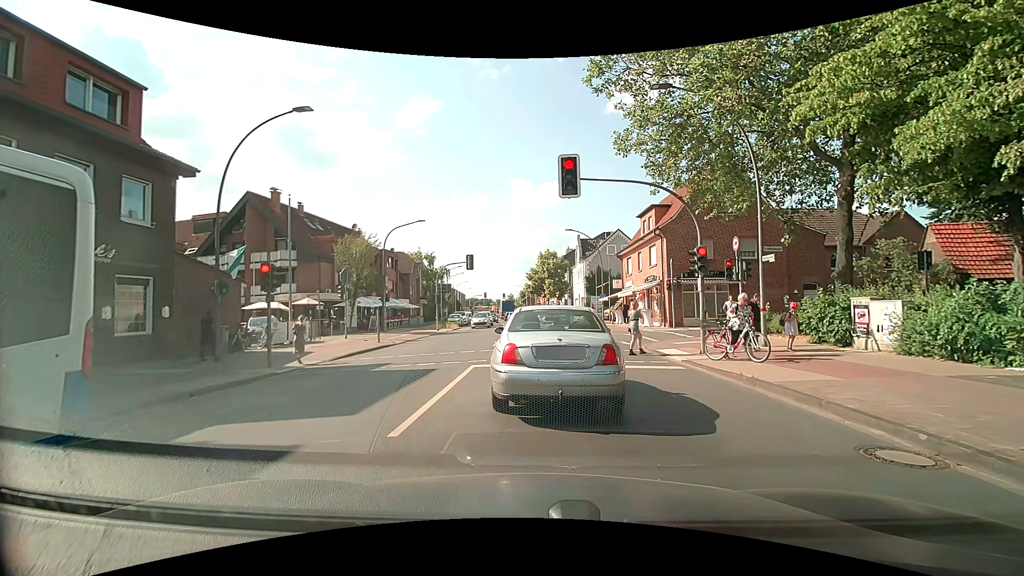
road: primary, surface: asphalt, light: Day
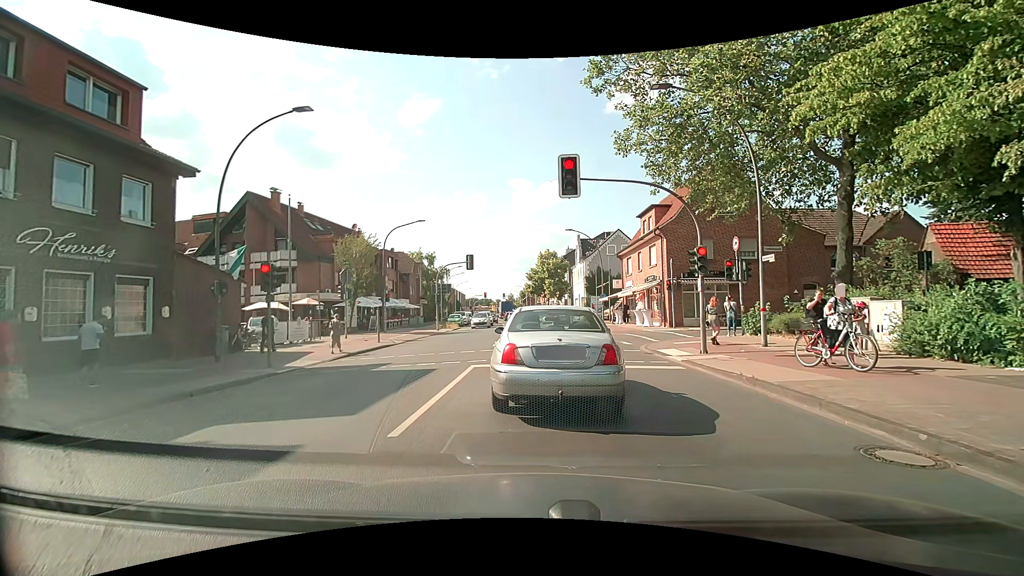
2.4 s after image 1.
(0.0, 0.0) m; 0°
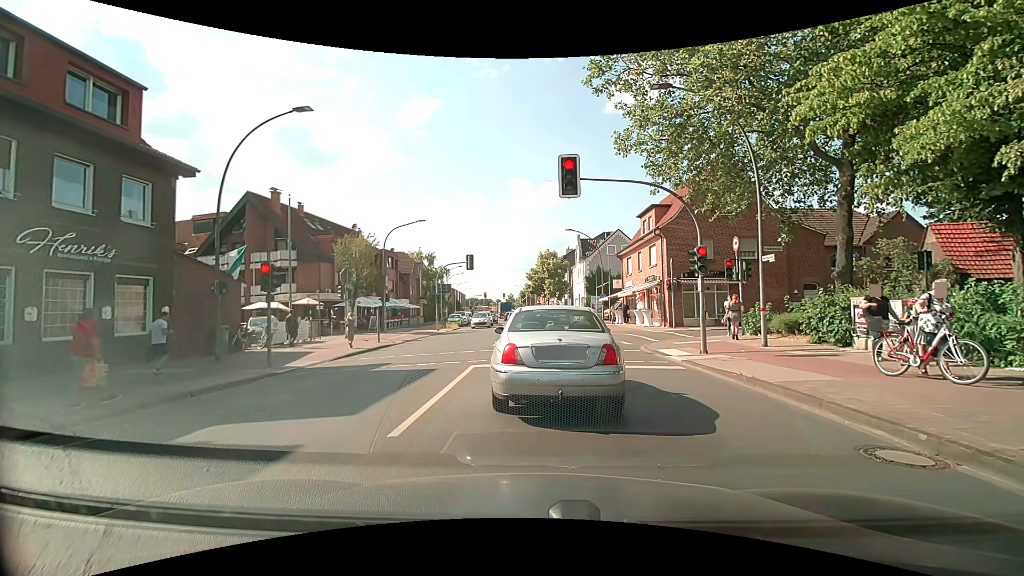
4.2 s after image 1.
(0.0, 0.0) m; 0°
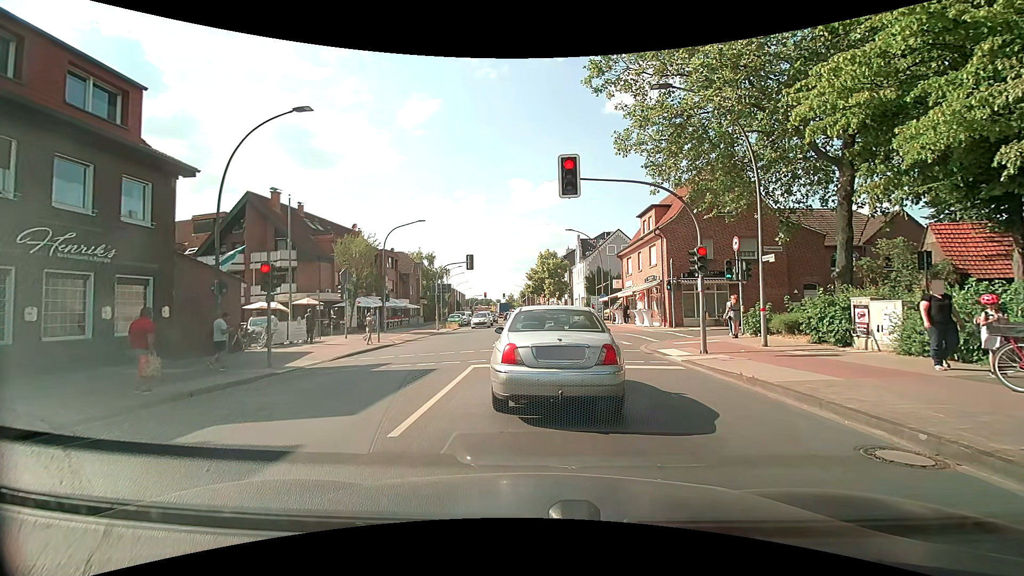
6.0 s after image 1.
(0.0, 0.0) m; 0°
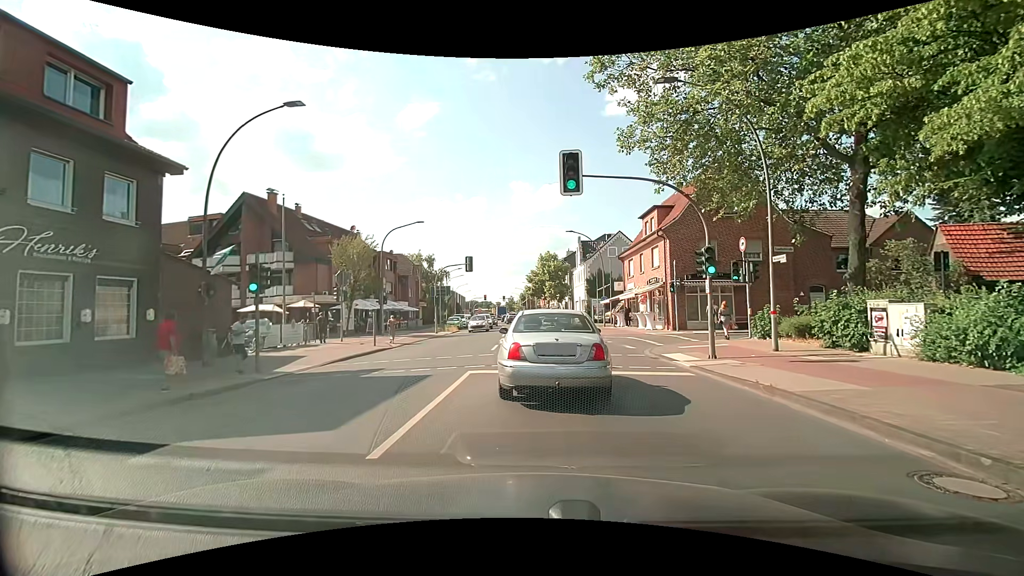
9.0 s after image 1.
(0.0, +0.7) m; 0°
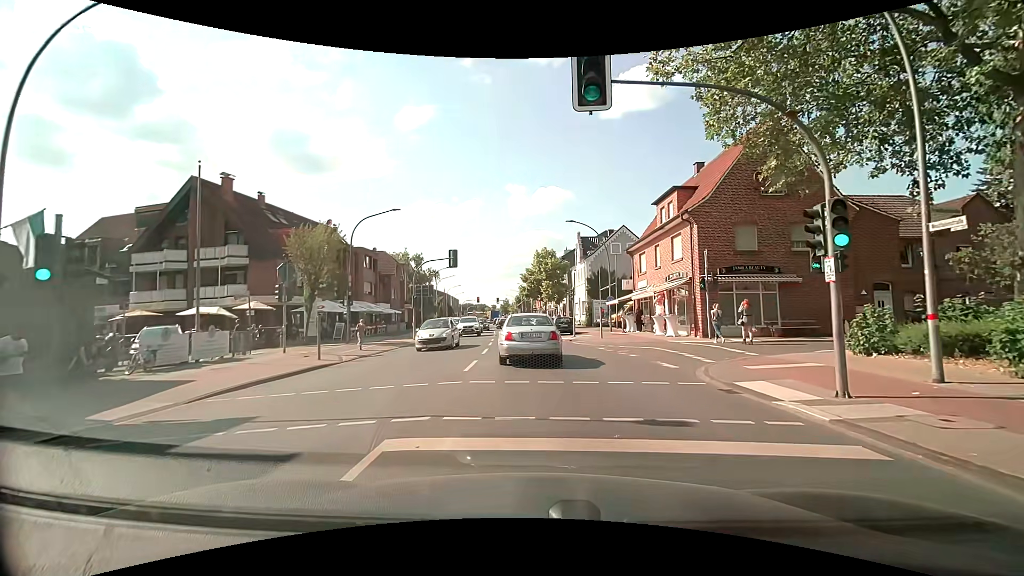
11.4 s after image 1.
(+0.1, +6.6) m; +1°
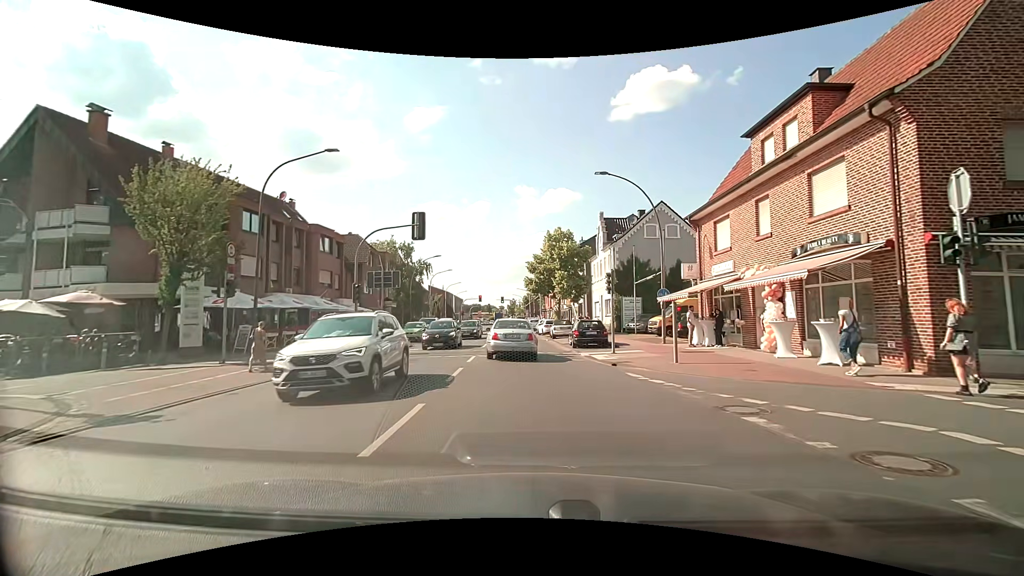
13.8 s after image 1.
(0.0, +13.8) m; -2°
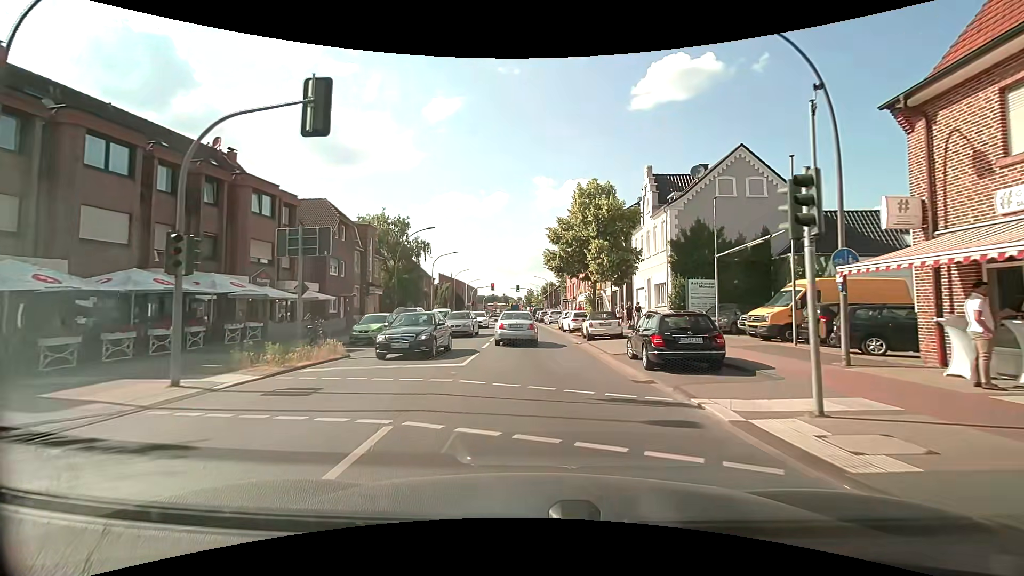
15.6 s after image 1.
(0.0, +13.0) m; 0°
(0, +10) (0, +20) (-1, +30) (-1, +40) (-1, +50) (-2, +60) (-2, +70) (-3, +80) (-3, +90) (-4, +100) m
